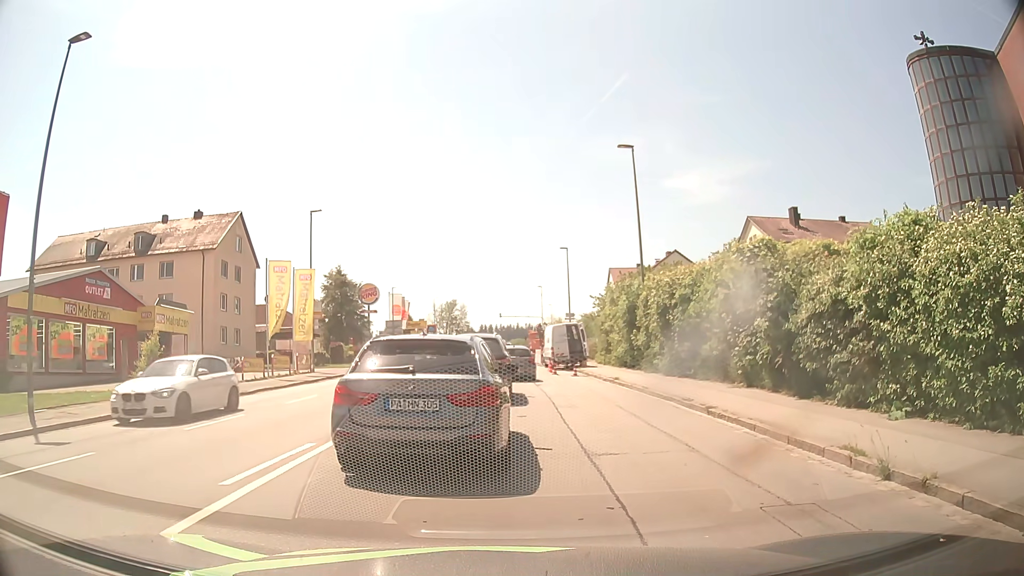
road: tertiary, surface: asphalt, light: Day
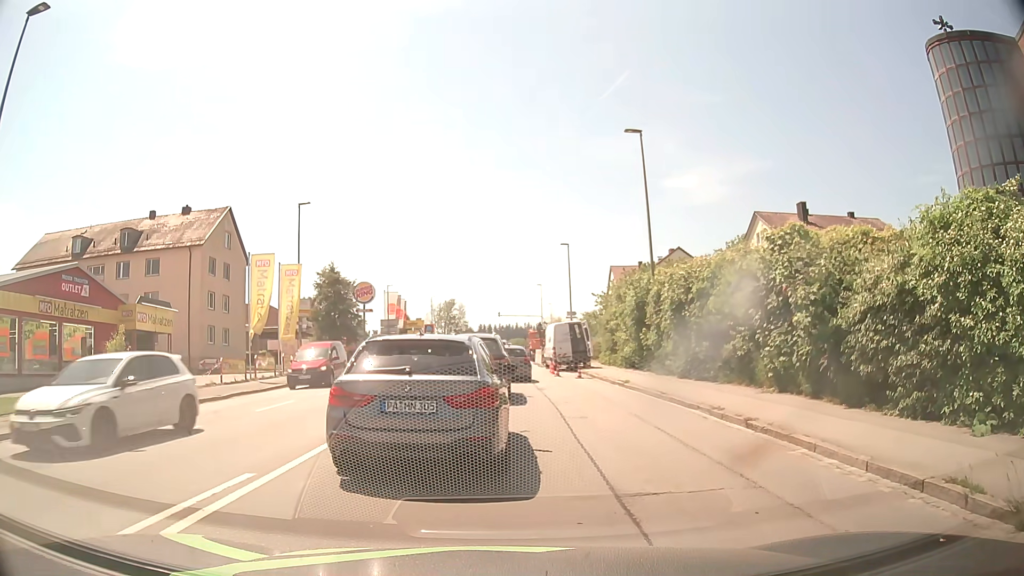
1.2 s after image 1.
(0.0, +2.4) m; +1°
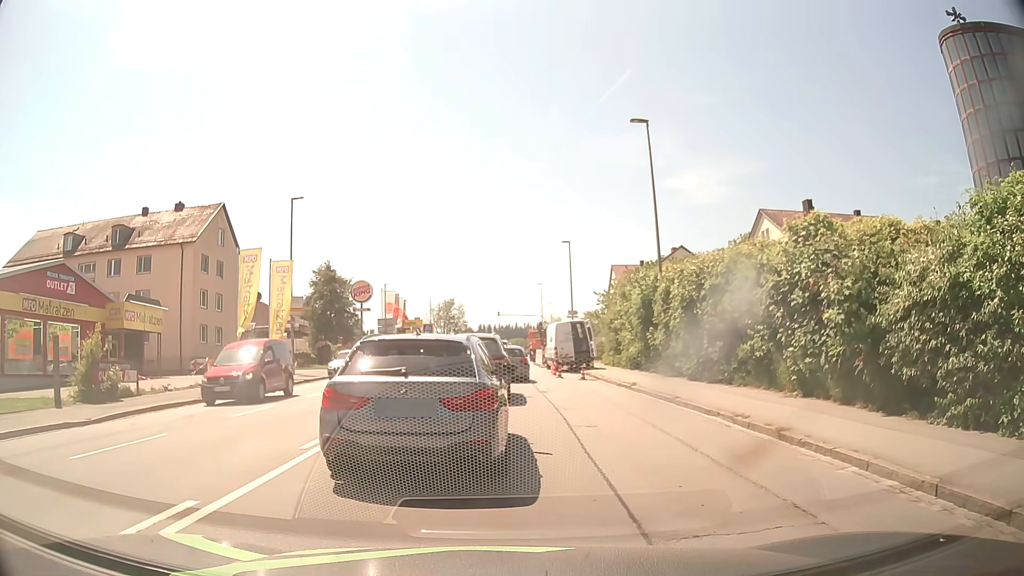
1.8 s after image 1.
(0.0, +1.5) m; 0°
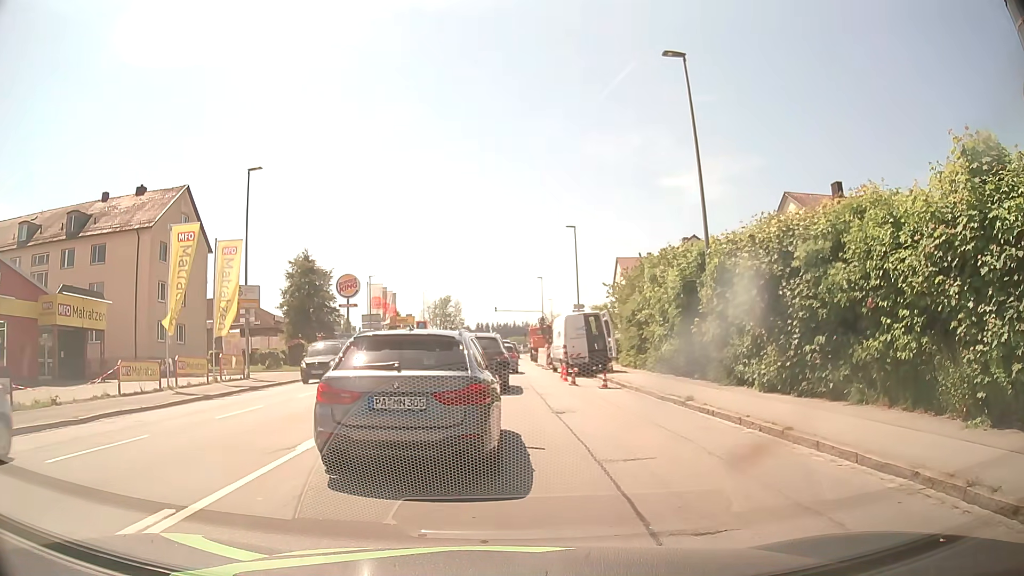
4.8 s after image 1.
(0.0, +6.7) m; -1°
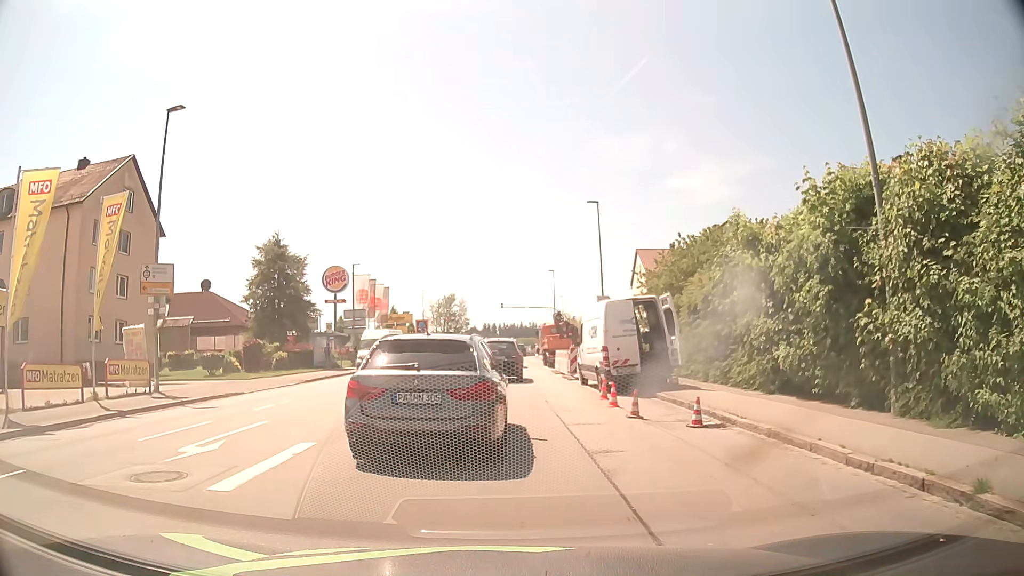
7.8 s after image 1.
(+0.2, +9.9) m; 0°
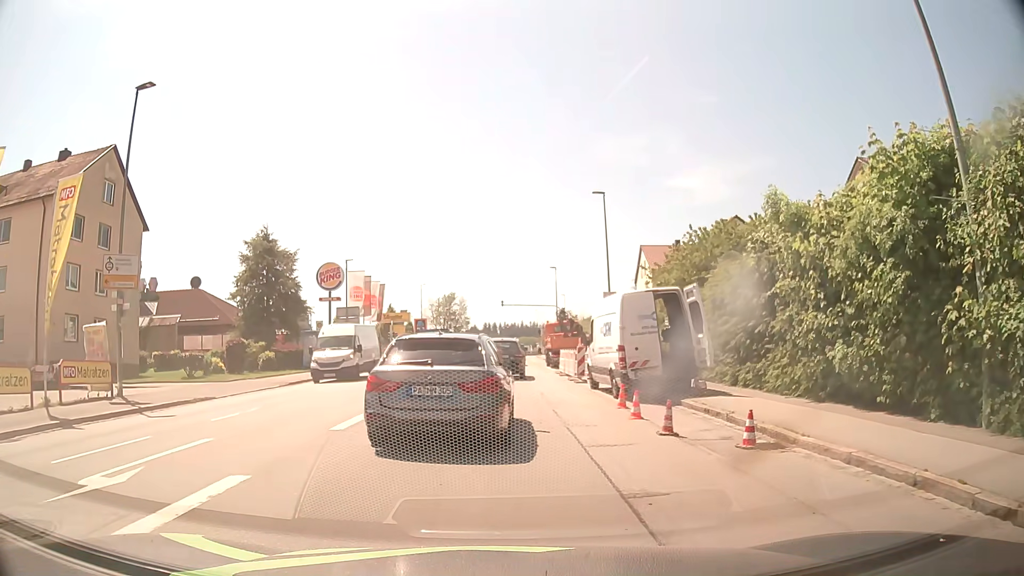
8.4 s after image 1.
(0.0, +2.6) m; 0°
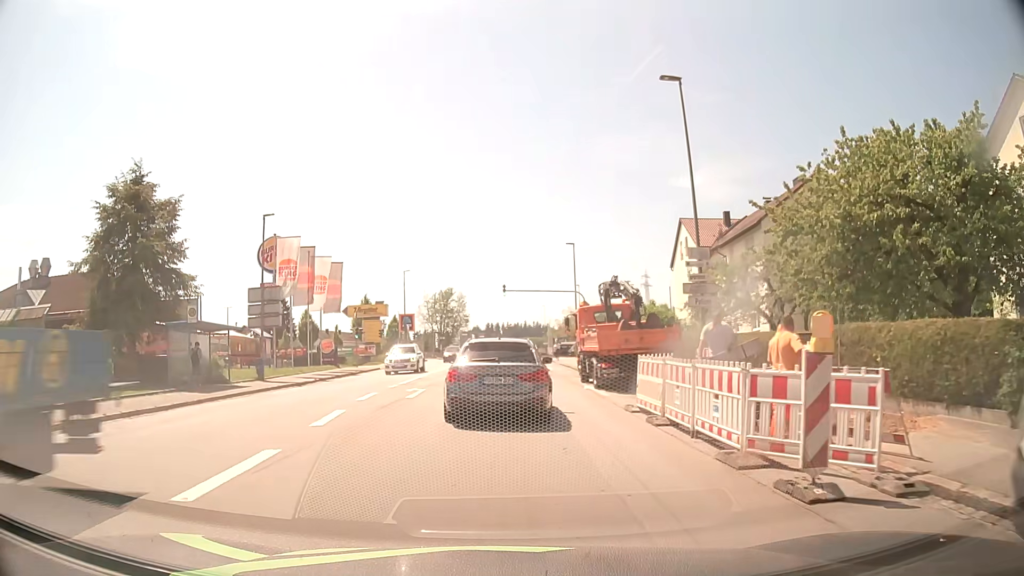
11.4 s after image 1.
(0.0, +19.1) m; 0°
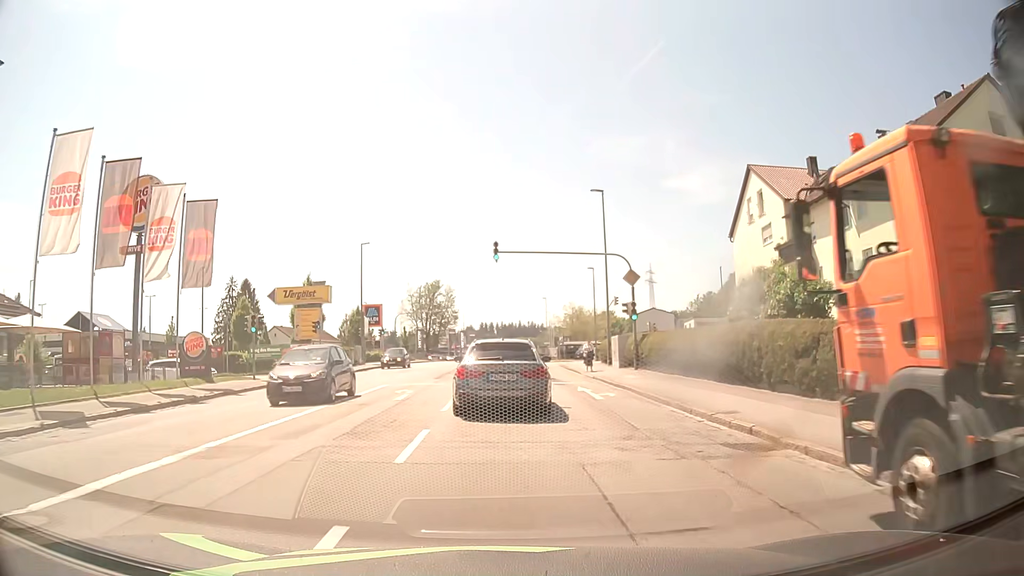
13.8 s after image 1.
(0.0, +21.3) m; 0°
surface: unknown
(0, +10) (0, +20) (0, +30) (+1, +40) (+1, +50) (+1, +60) (+1, +70) (+1, +80) (+1, +90) (+1, +100) m
